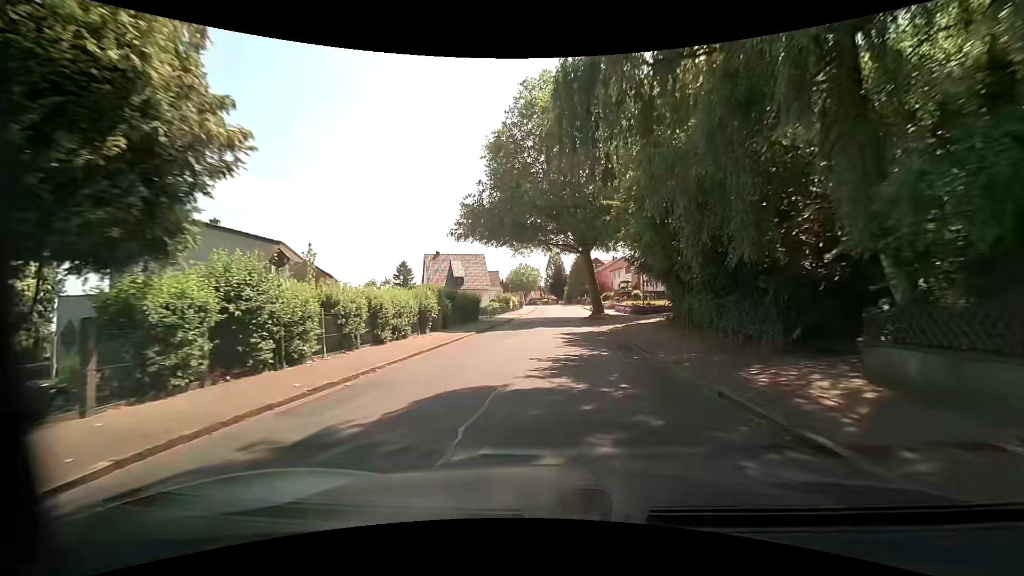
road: residential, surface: asphalt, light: Day
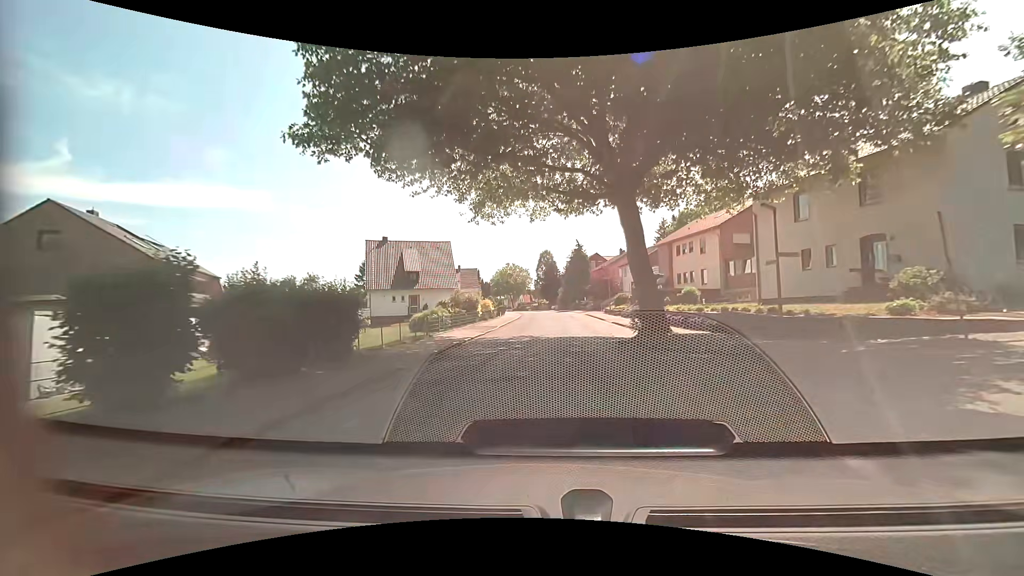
(-0.2, +24.0) m; 0°
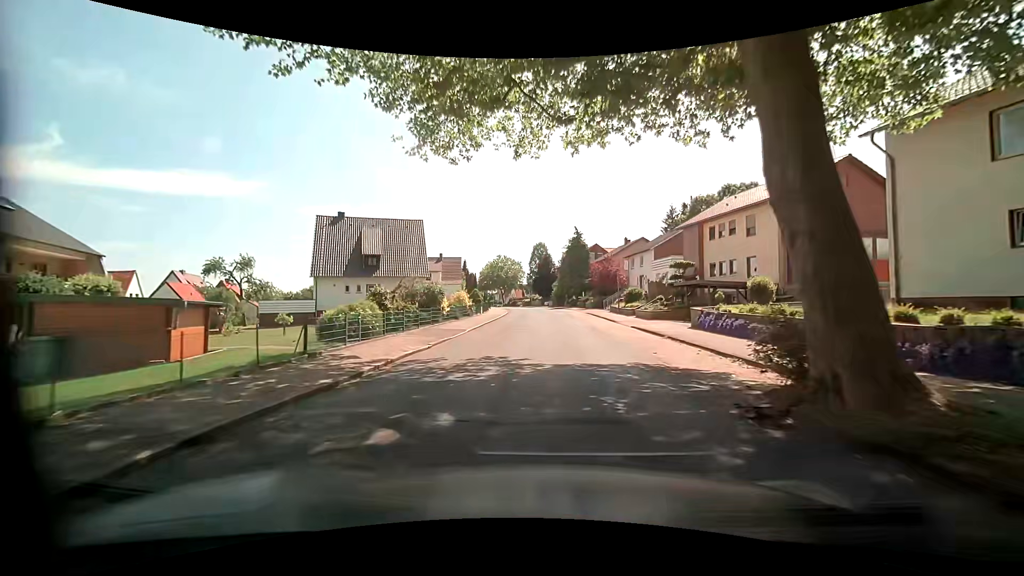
(+0.1, +11.7) m; +1°
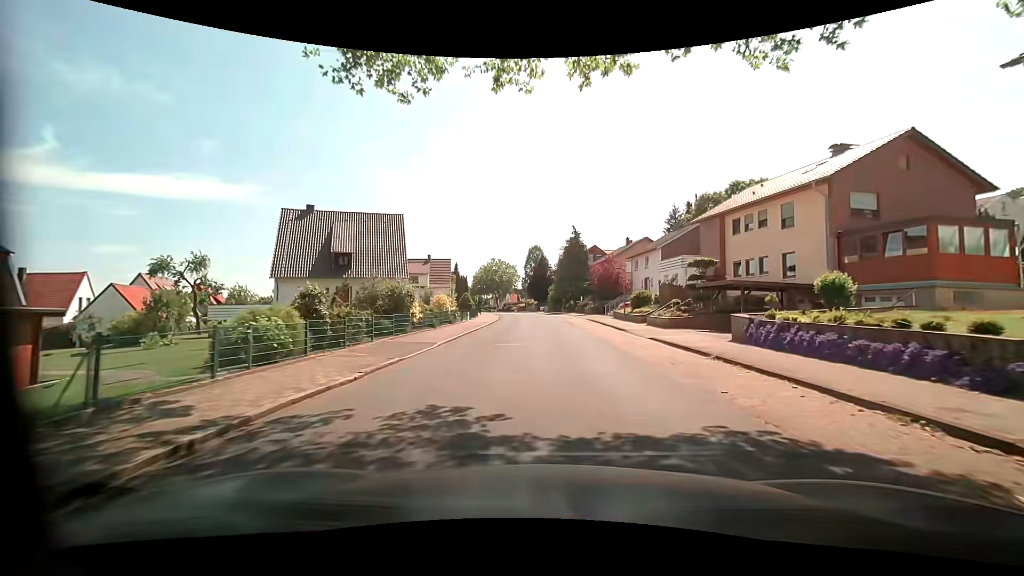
(0.0, +5.8) m; 0°
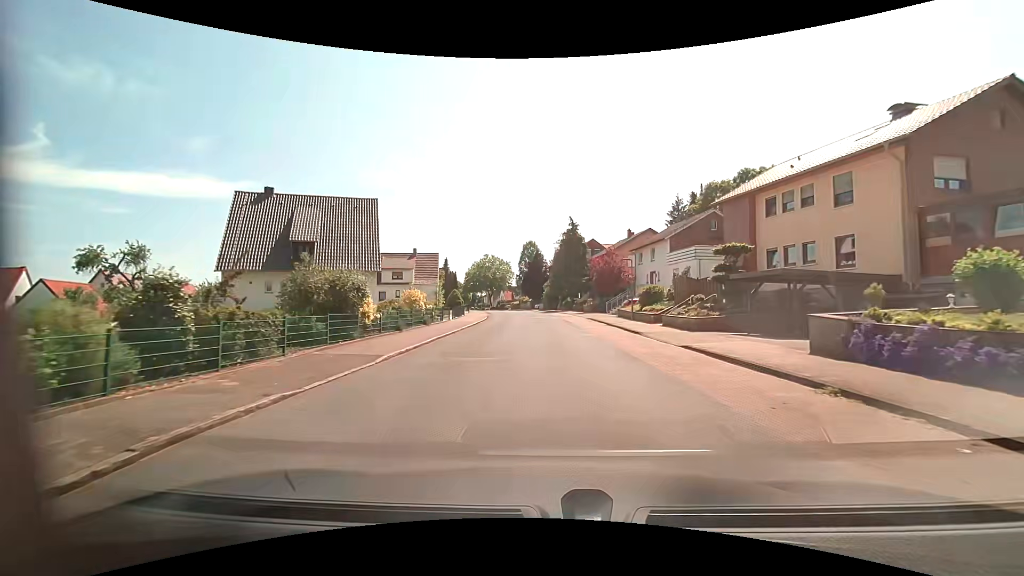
(+0.1, +5.7) m; +2°
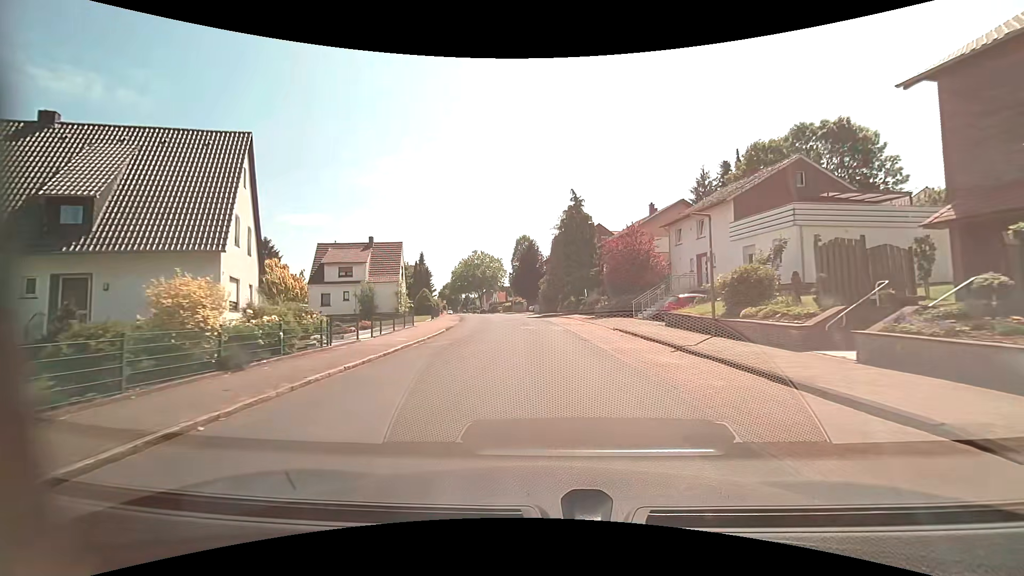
(-0.1, +16.9) m; -1°
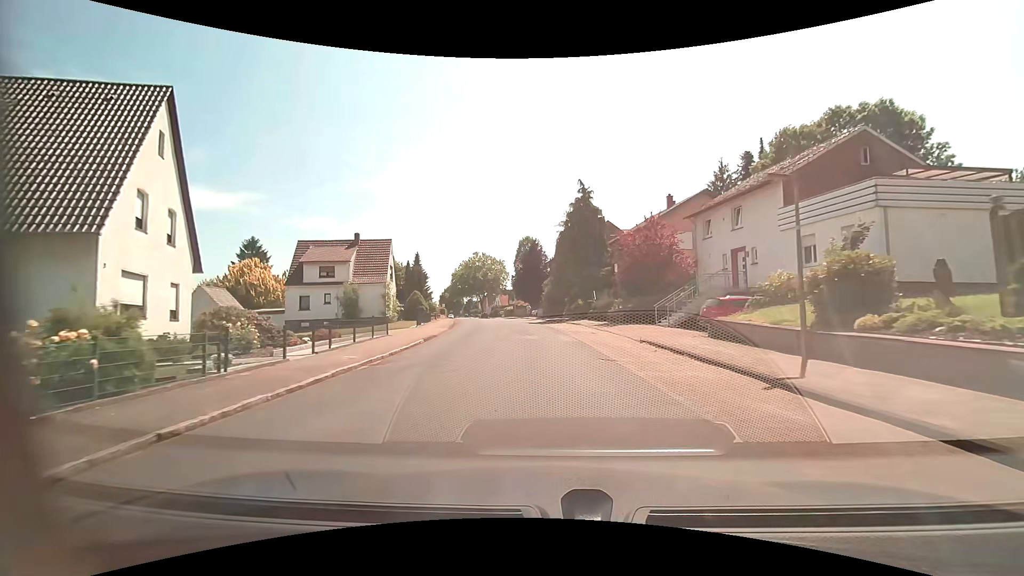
(0.0, +5.6) m; 0°
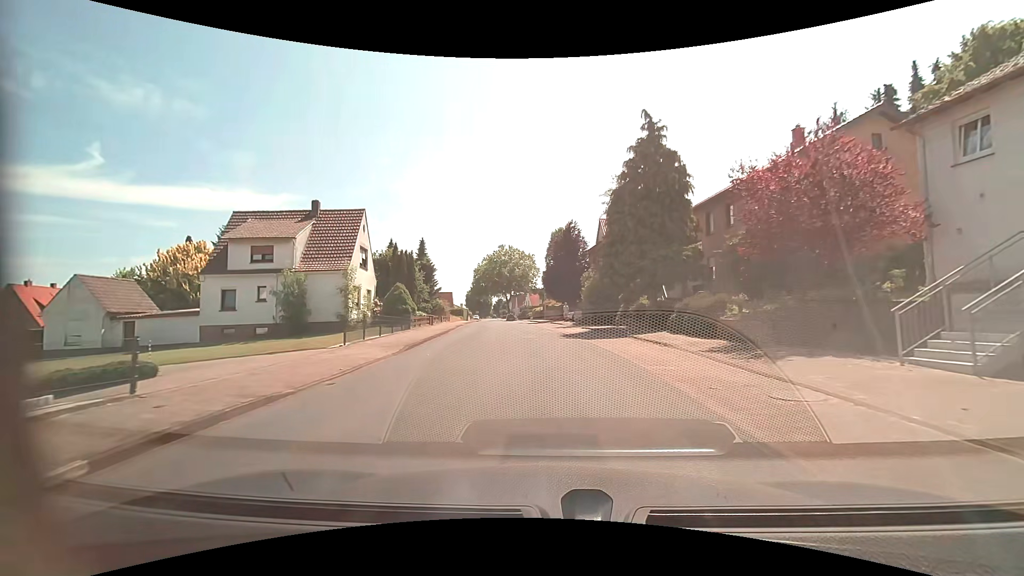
(-0.5, +16.5) m; -4°
(0, +10) (-1, +20) (-2, +30) (-3, +40) (-4, +50) (-5, +60) (-7, +70) (-8, +80) (-9, +89) (-11, +99) m
